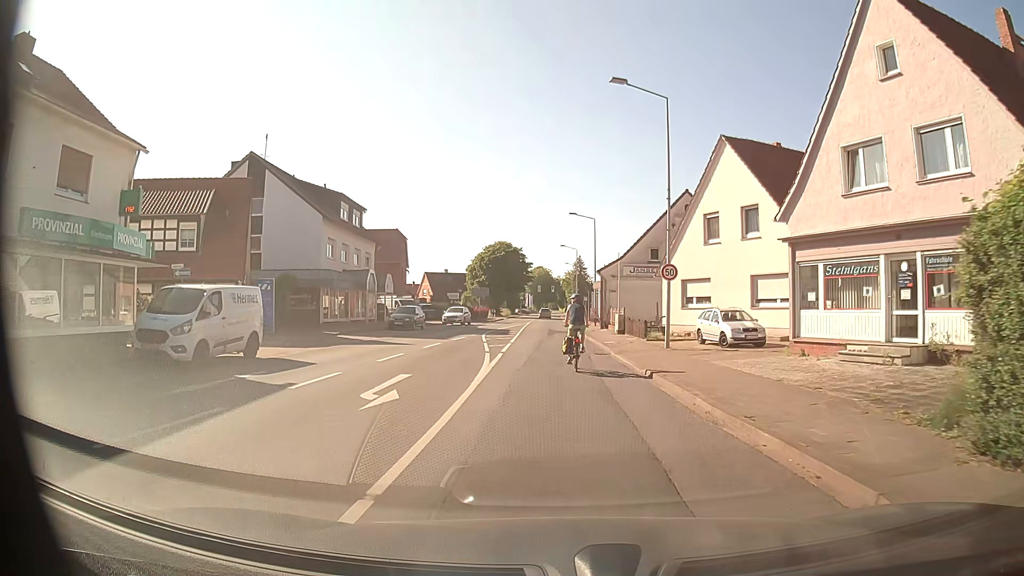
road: secondary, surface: asphalt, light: Day
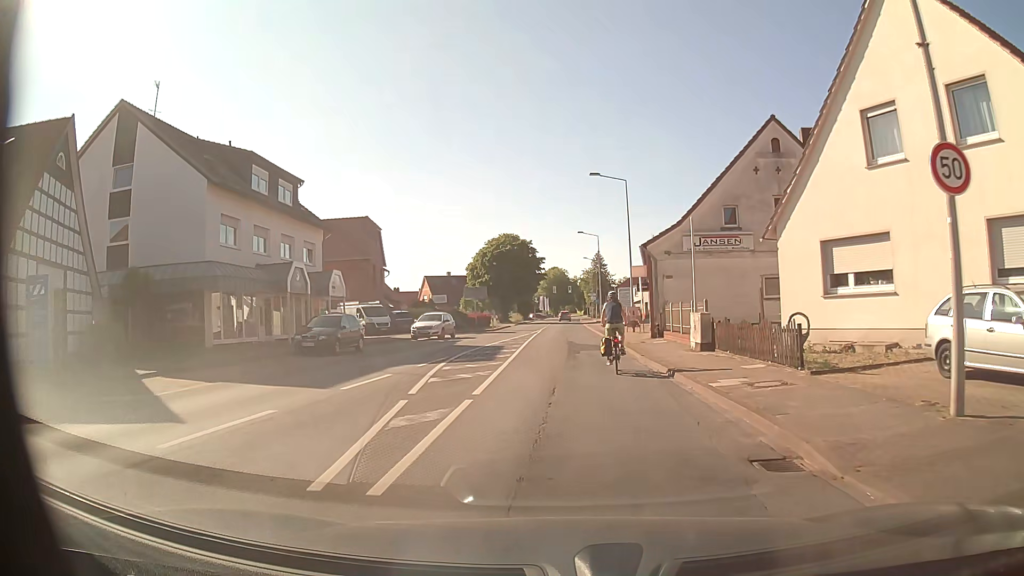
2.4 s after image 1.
(-0.4, +17.4) m; -3°
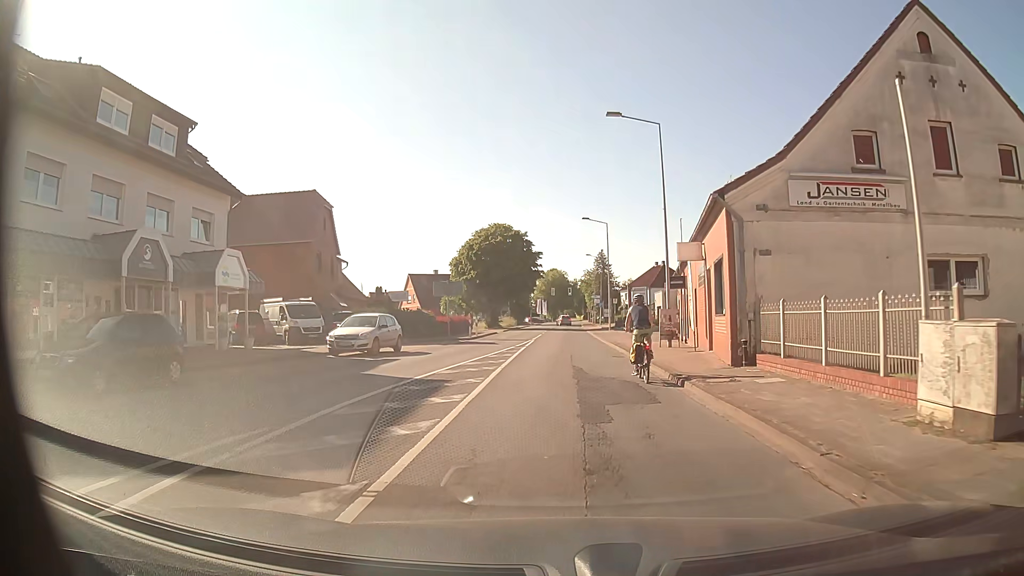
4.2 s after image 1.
(+0.1, +13.5) m; 0°
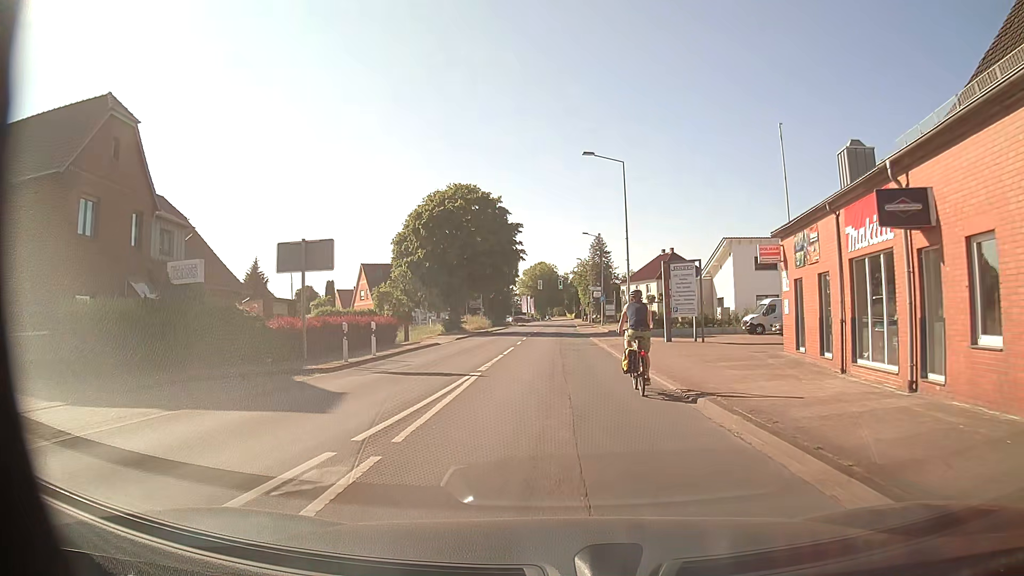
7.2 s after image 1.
(+0.5, +23.3) m; +2°
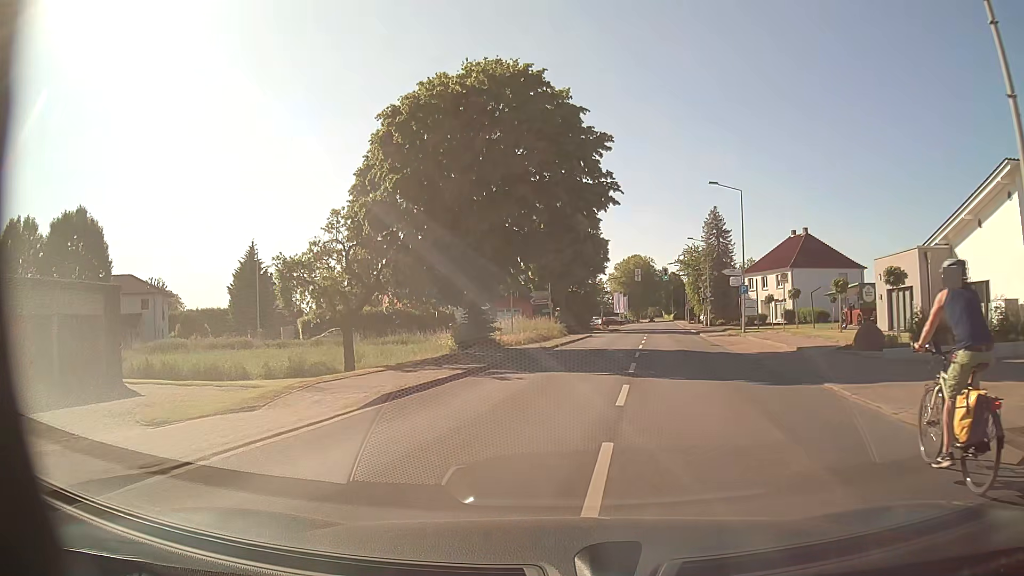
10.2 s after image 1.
(-1.1, +28.1) m; -7°
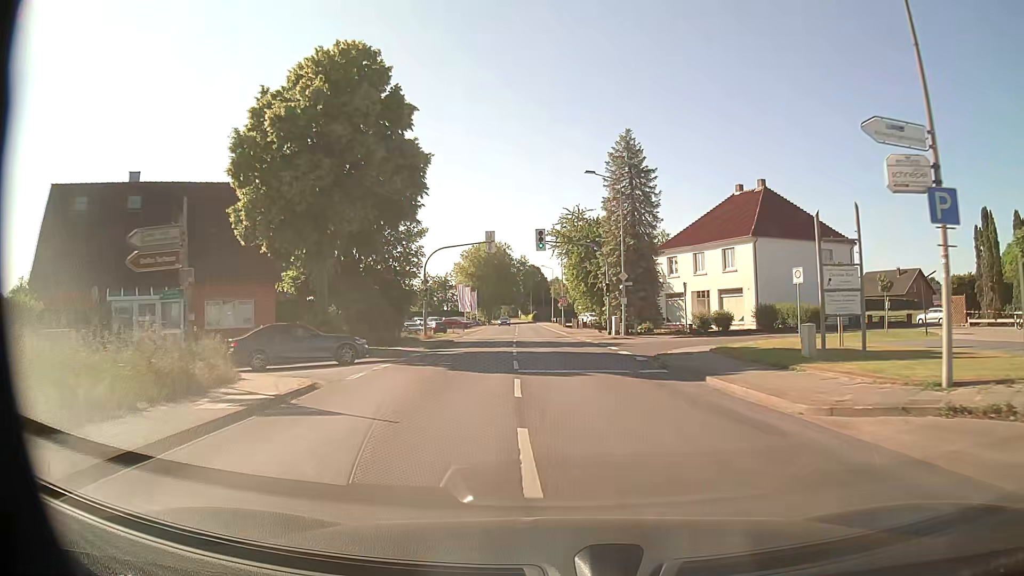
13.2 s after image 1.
(+3.4, +35.3) m; +12°
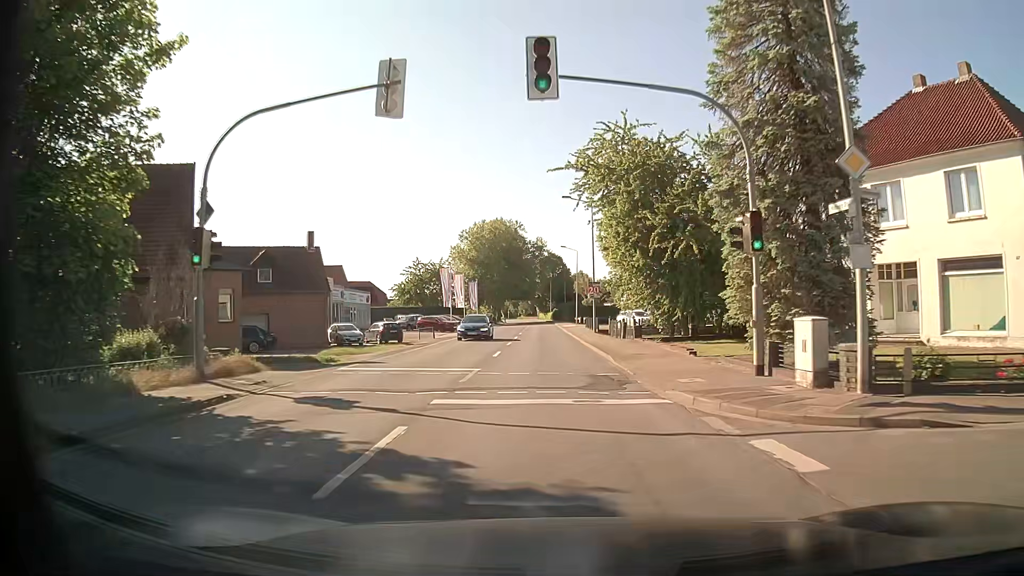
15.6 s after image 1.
(-0.2, +30.2) m; -2°
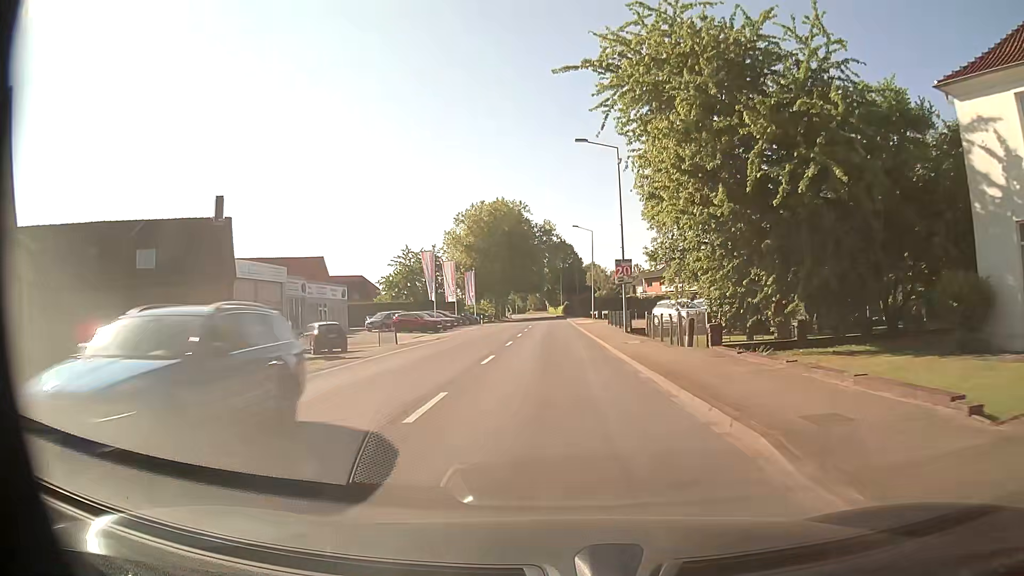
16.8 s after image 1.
(-0.1, +14.8) m; -1°
(0, +10) (0, +20) (0, +30) (0, +40) (-1, +50) (-1, +60) (-1, +70) (-1, +80) (-1, +90) (-1, +100) m
